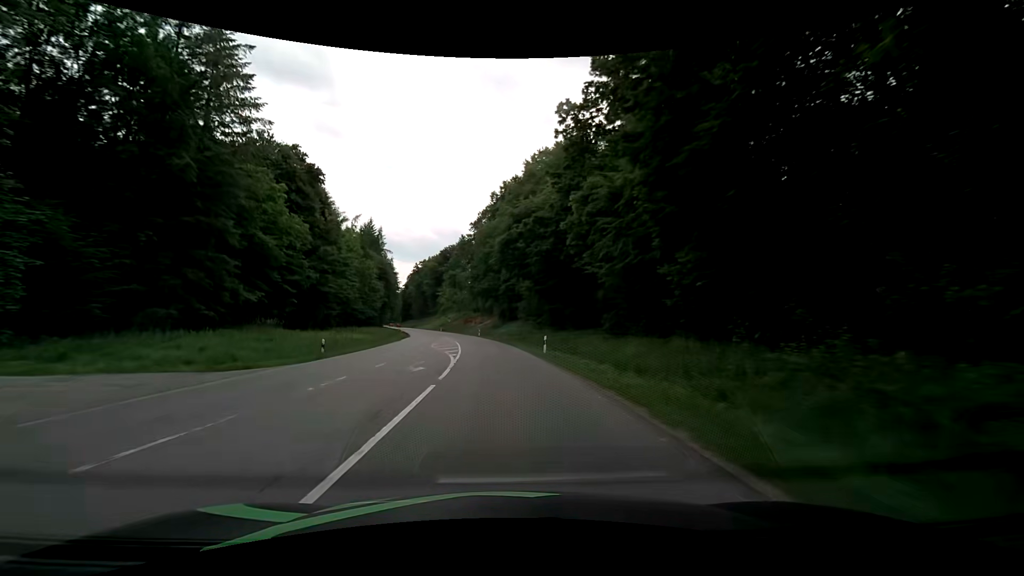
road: secondary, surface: asphalt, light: Day
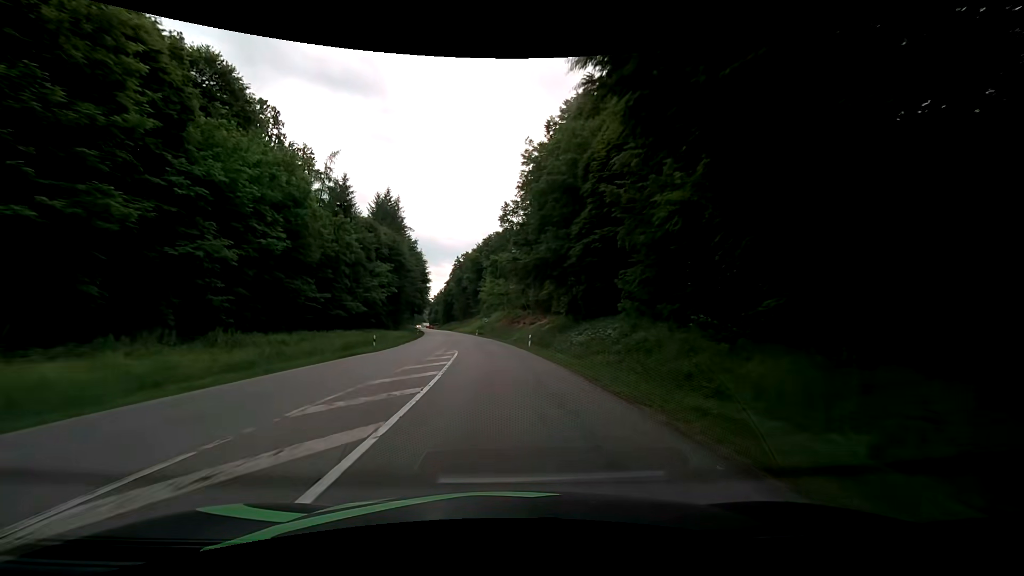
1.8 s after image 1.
(-1.7, +37.7) m; -5°
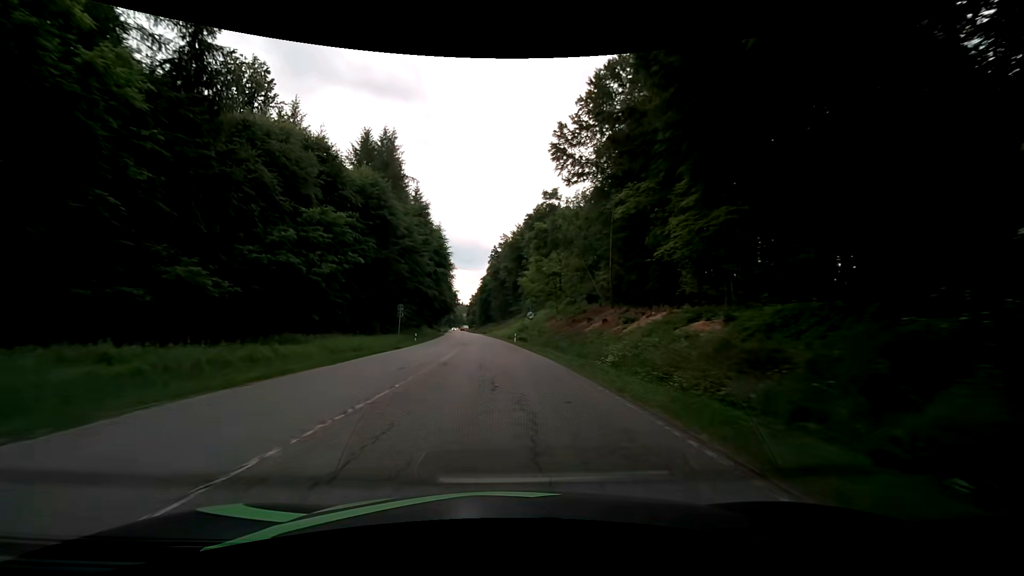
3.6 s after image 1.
(-1.8, +37.6) m; -5°
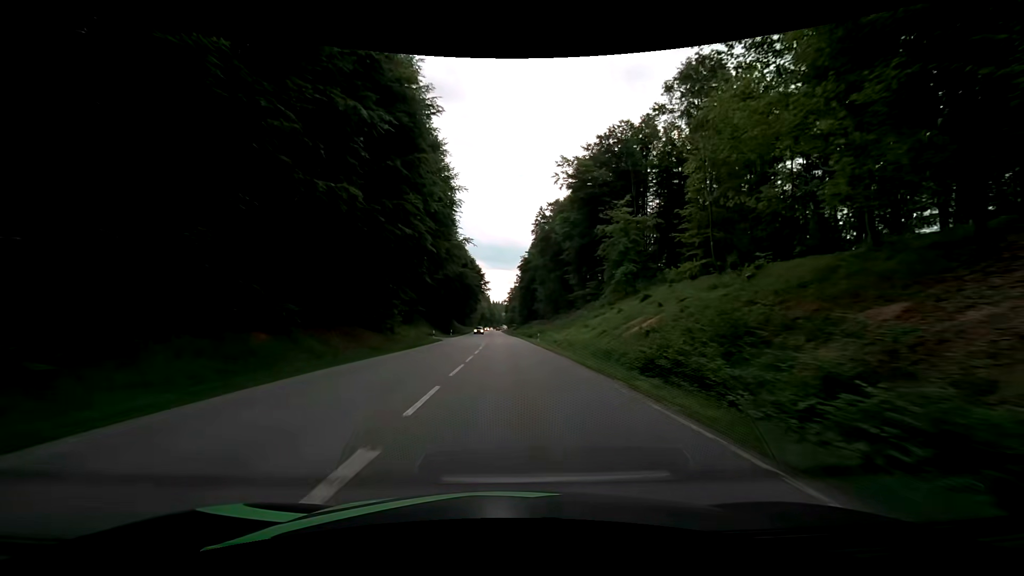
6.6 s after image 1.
(-3.9, +62.6) m; -5°
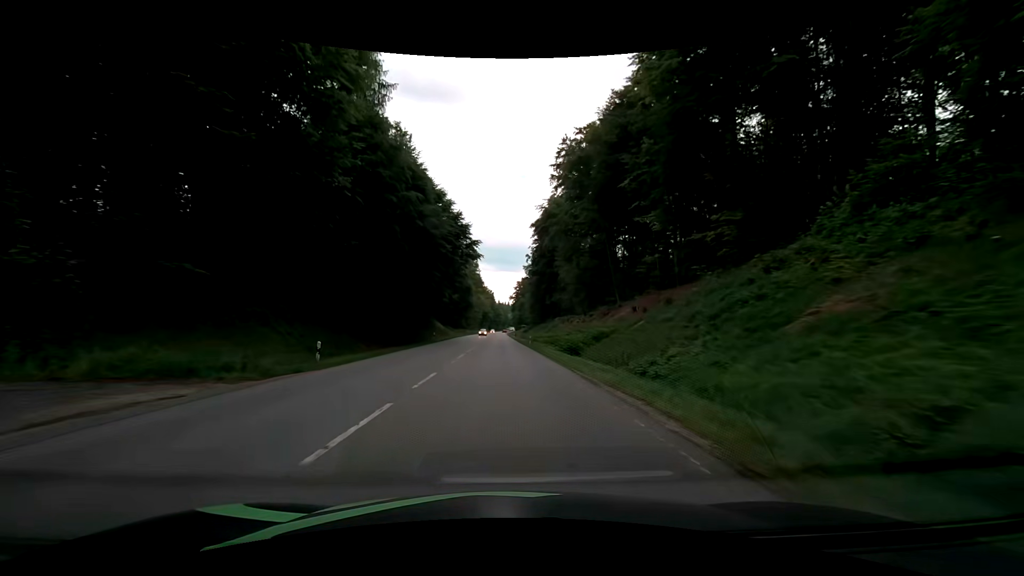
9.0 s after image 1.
(-0.2, +50.2) m; -1°
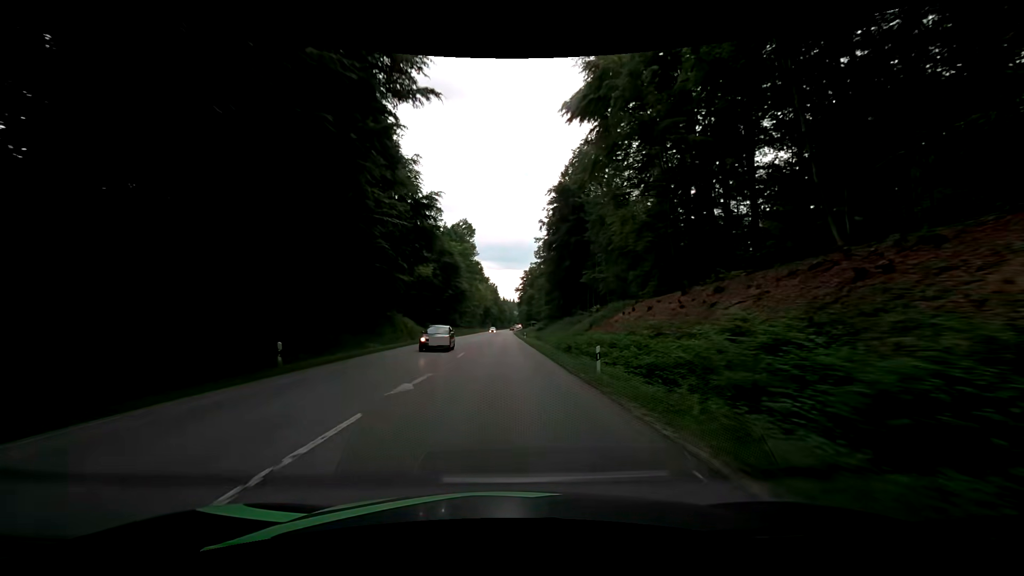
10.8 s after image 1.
(-0.1, +37.6) m; 0°
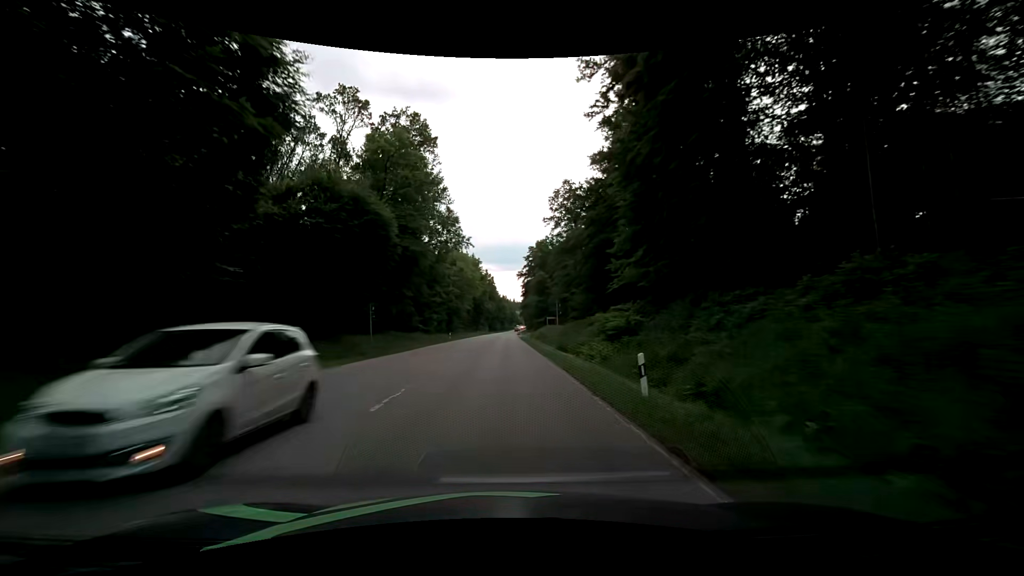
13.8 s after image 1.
(-0.2, +62.8) m; 0°
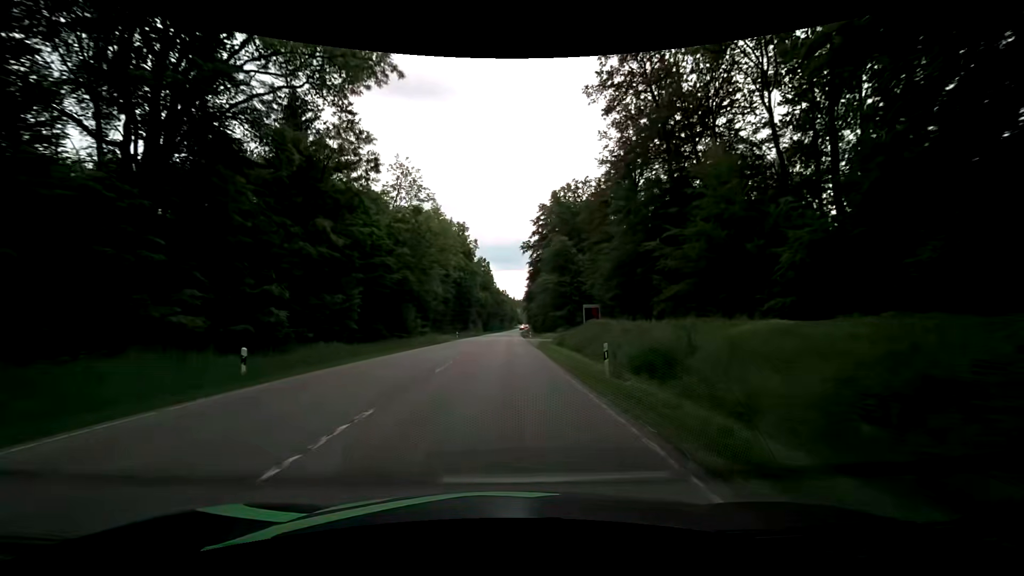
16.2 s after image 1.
(+0.2, +50.1) m; 0°
